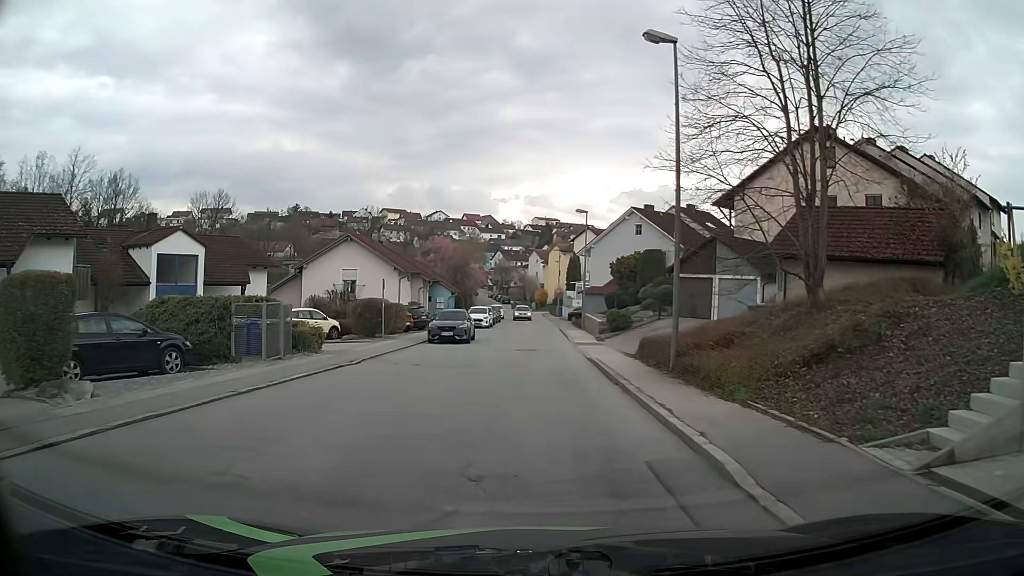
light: Day
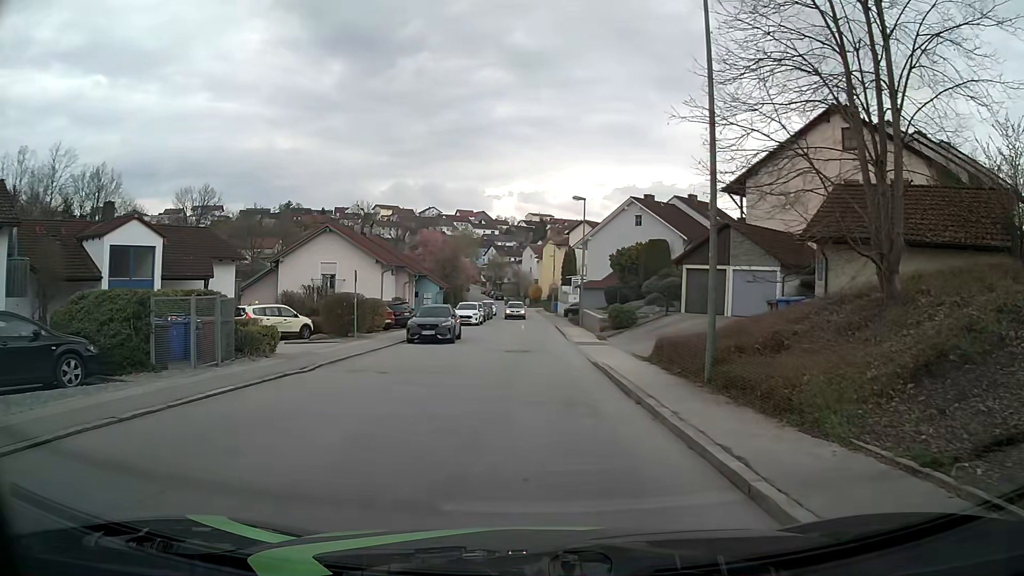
(+0.1, +3.4) m; +3°
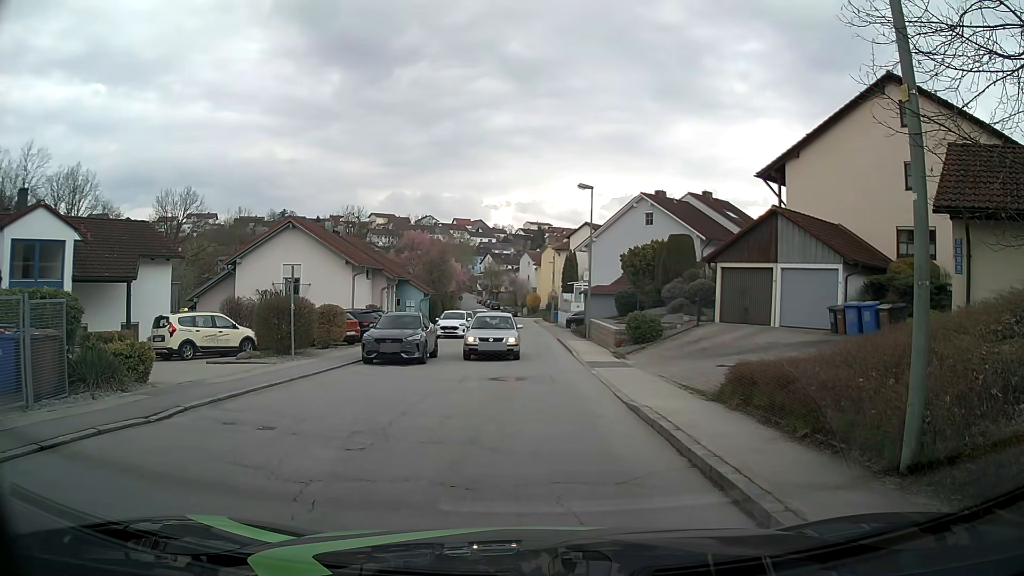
(-0.1, +6.0) m; -2°
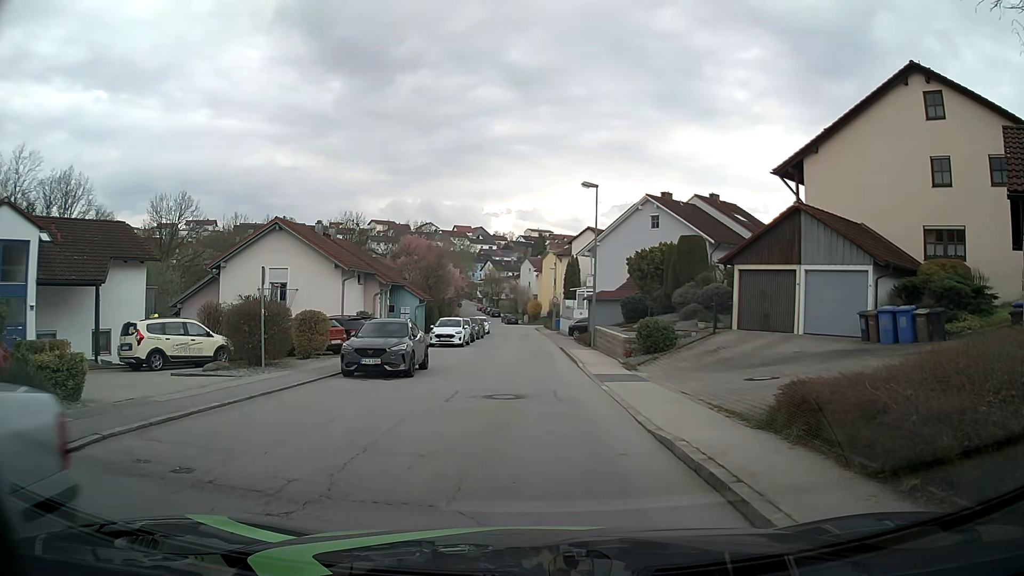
(+0.1, +2.6) m; +2°
